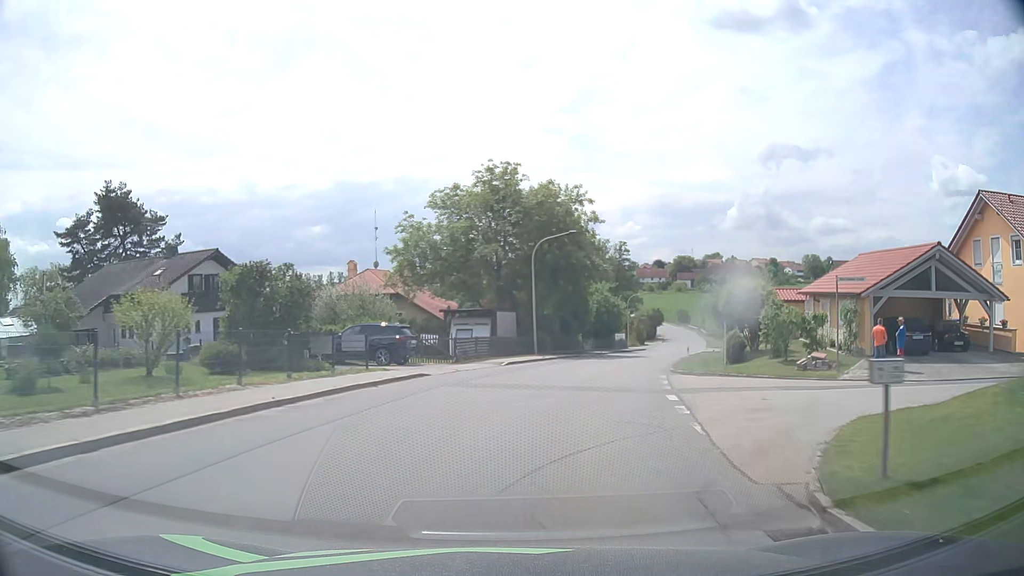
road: tertiary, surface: asphalt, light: Day
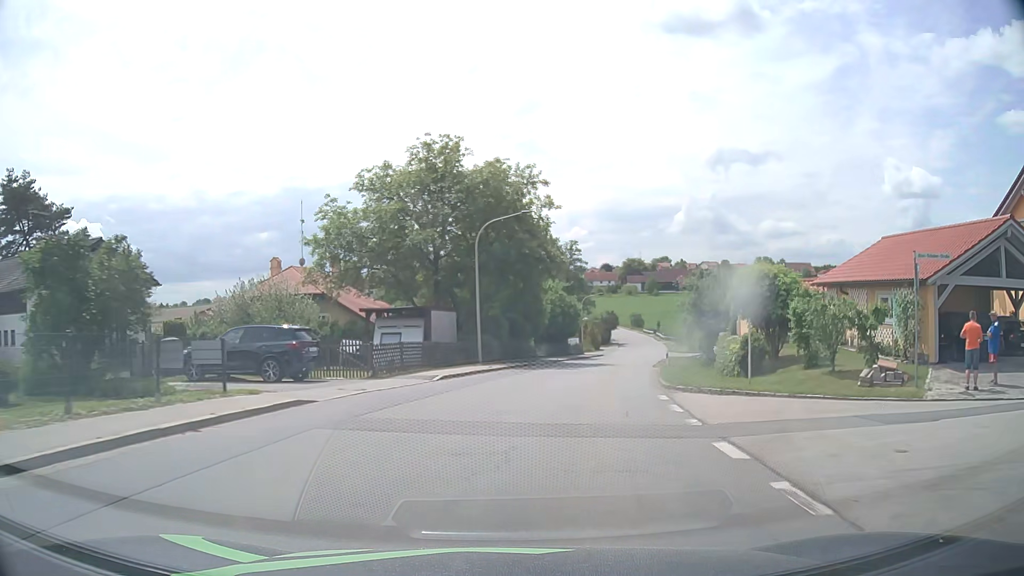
(+0.3, +7.6) m; +4°
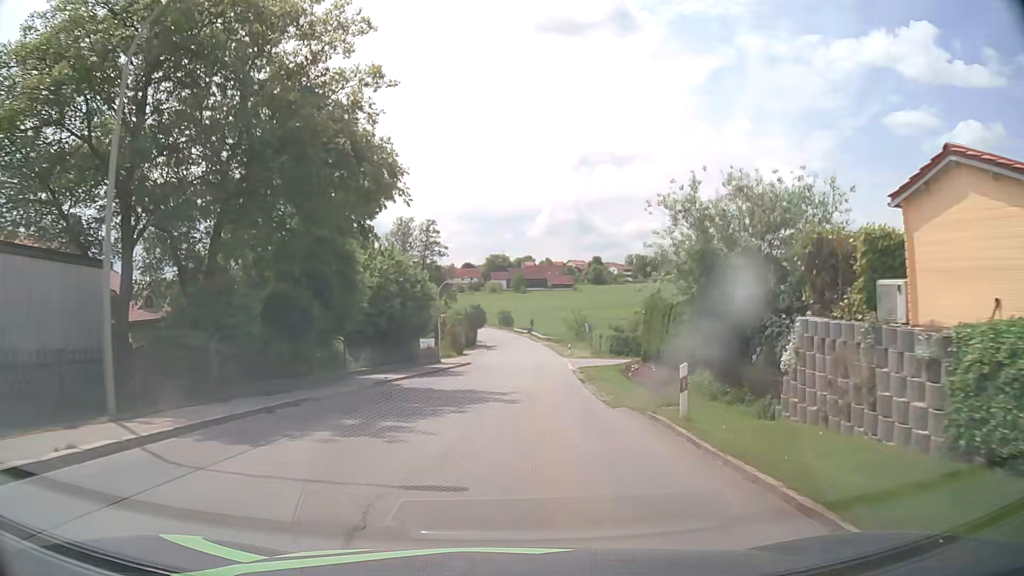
(+2.6, +22.5) m; +11°
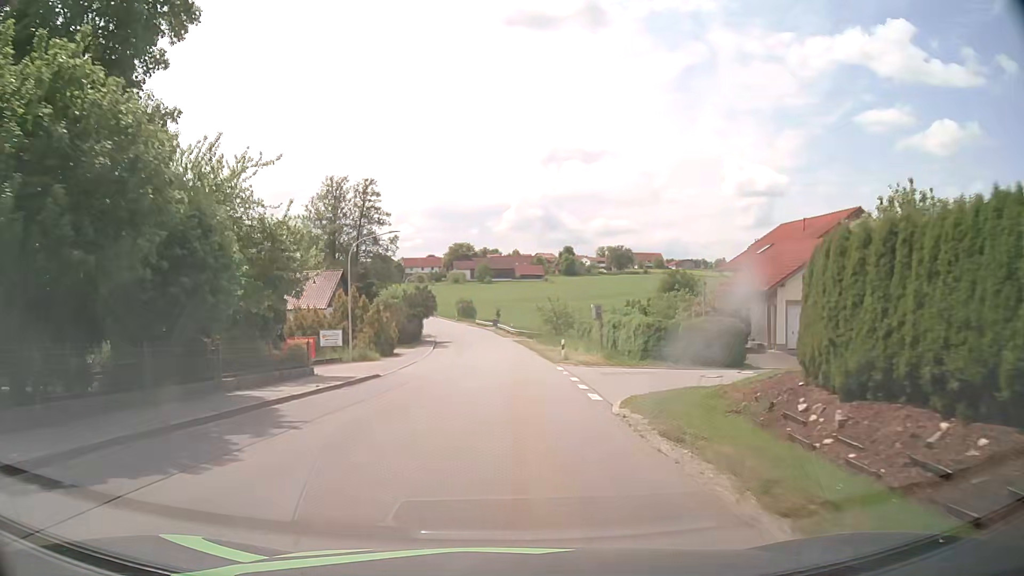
(+0.9, +22.9) m; +3°
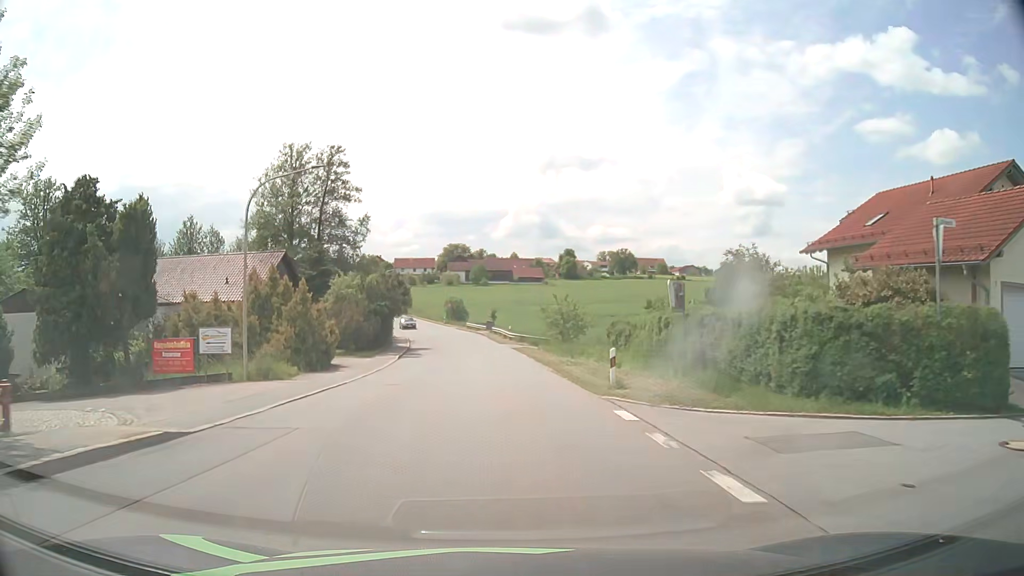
(+0.1, +15.4) m; 0°
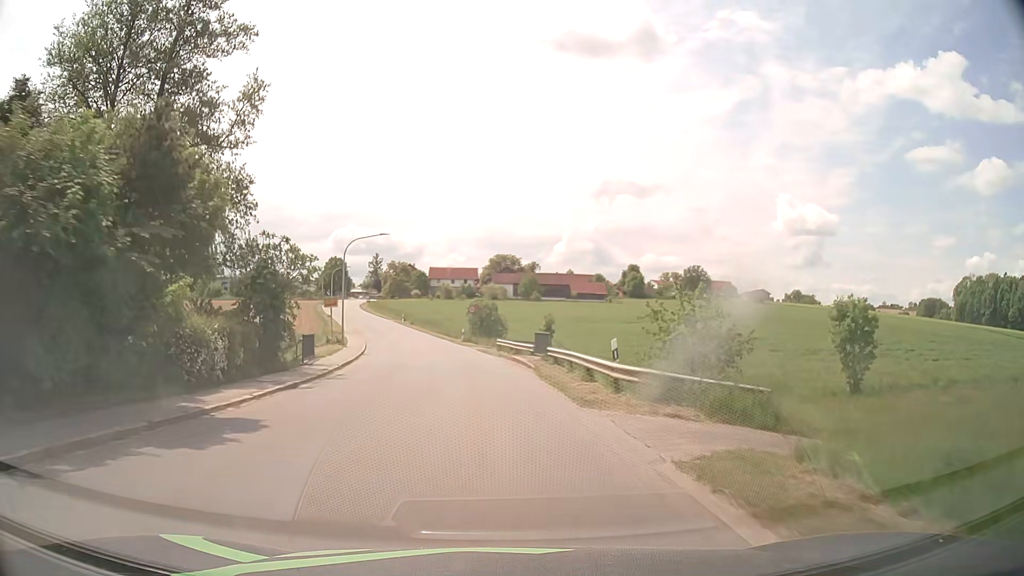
(-0.9, +37.9) m; -4°
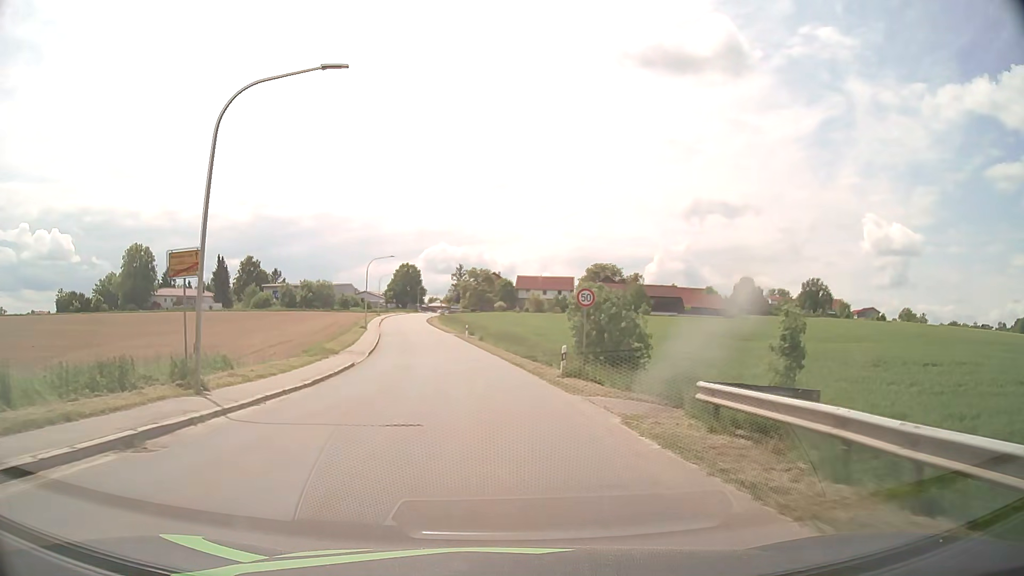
(-2.0, +30.0) m; -8°
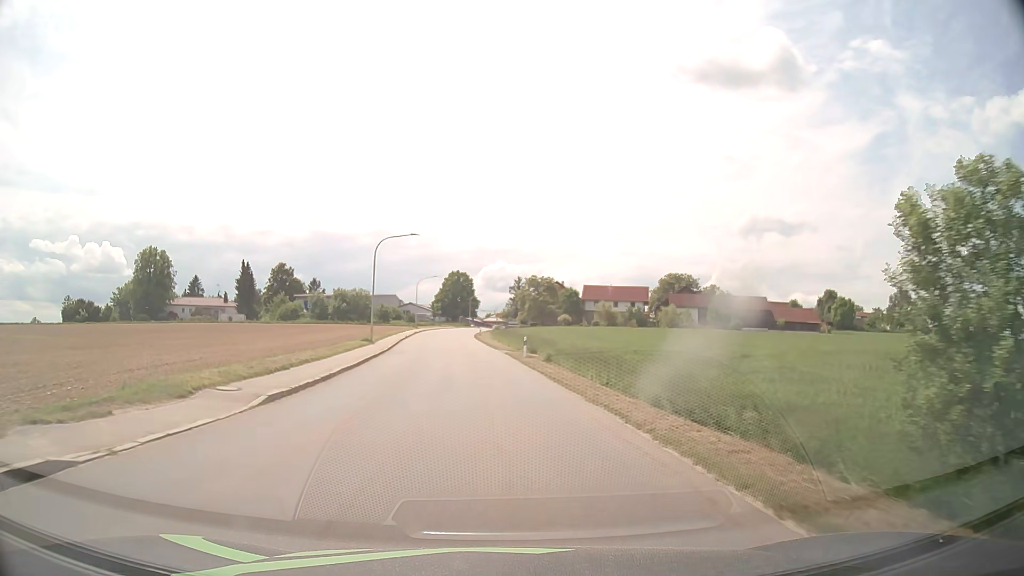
(-1.1, +22.4) m; -5°
